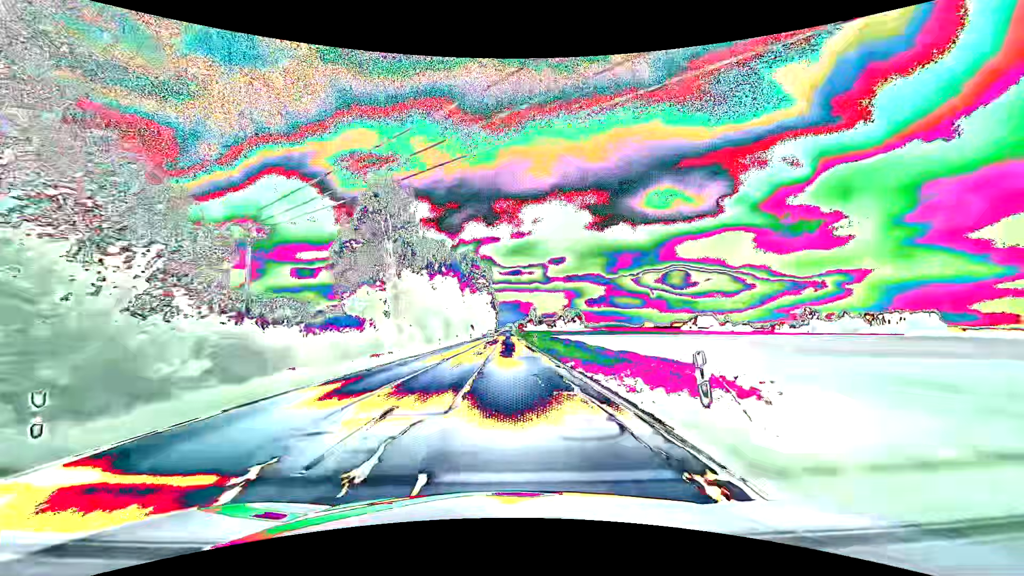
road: primary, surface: asphalt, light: Day
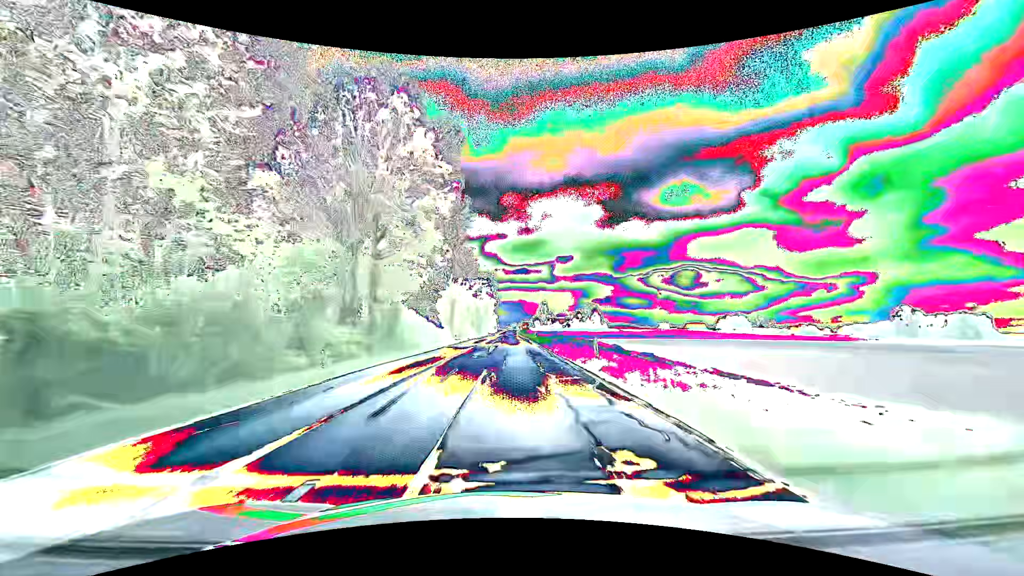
(-0.5, +78.3) m; -1°
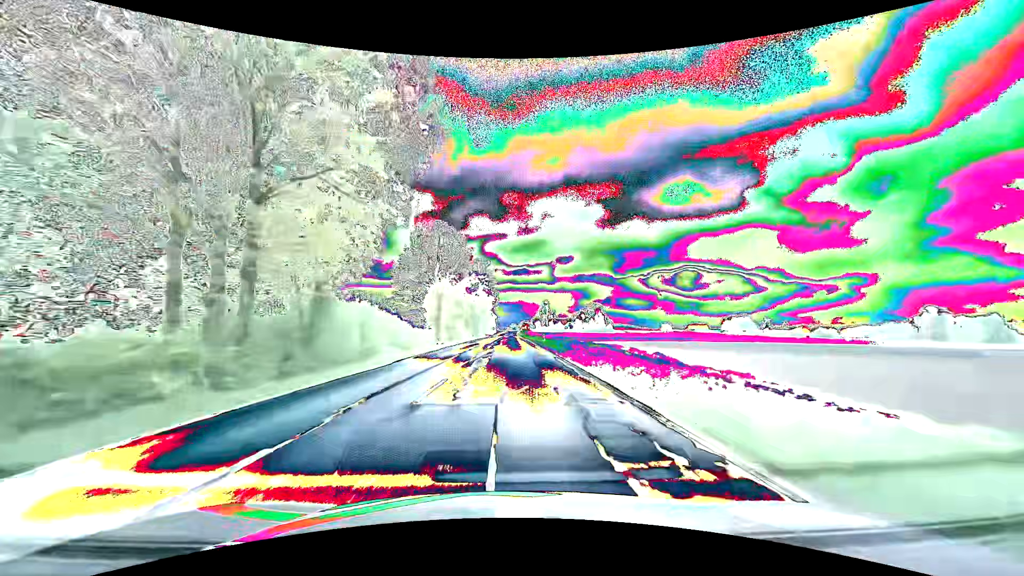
(0.0, +15.7) m; 0°
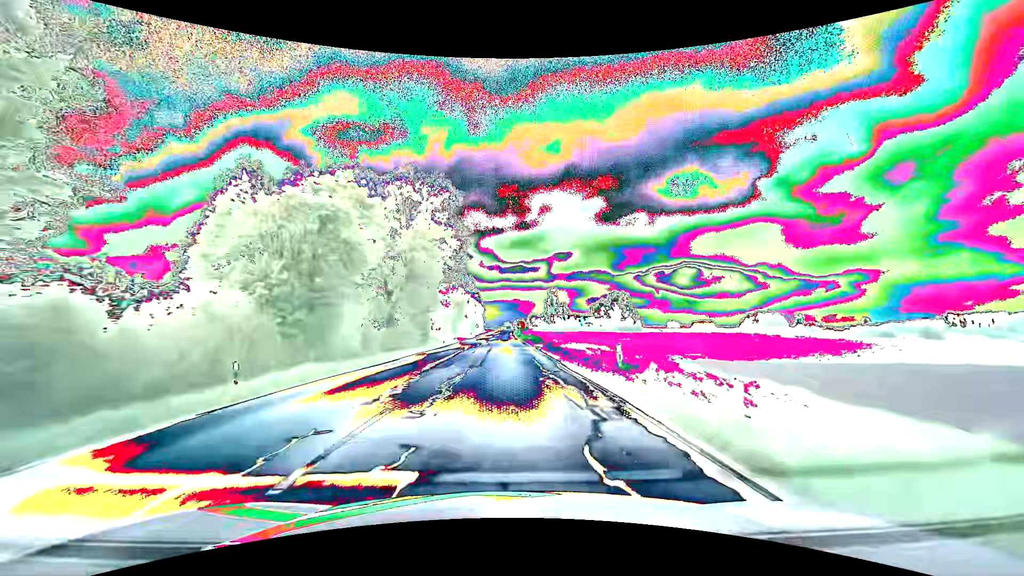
(+0.7, +78.8) m; +1°
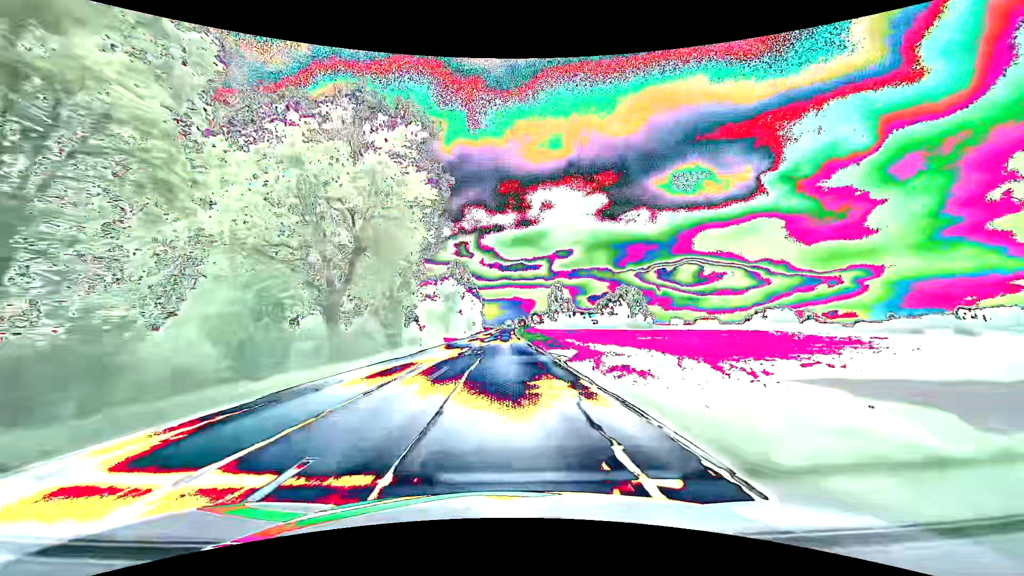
(0.0, +15.8) m; 0°
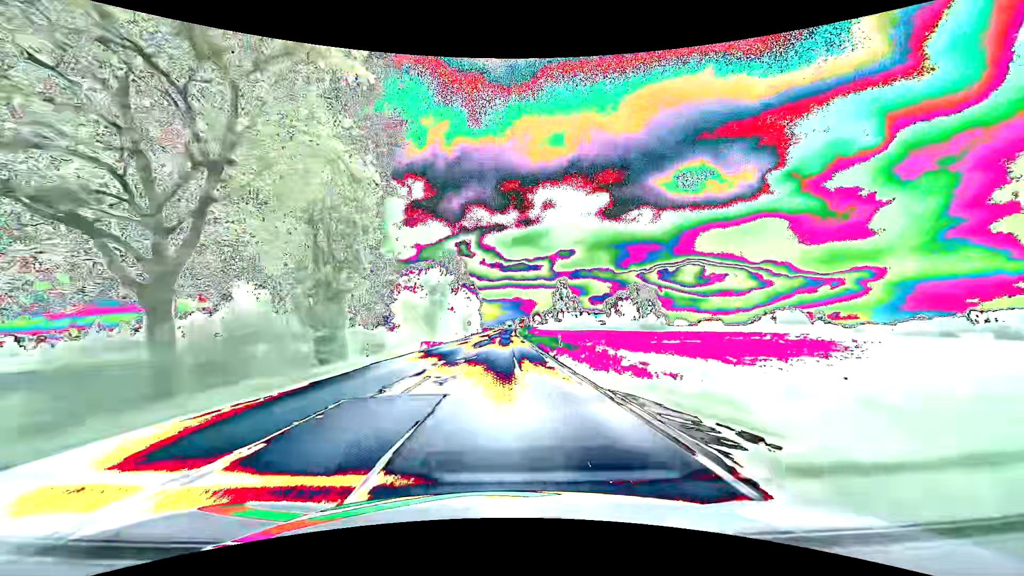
(0.0, +15.8) m; 0°
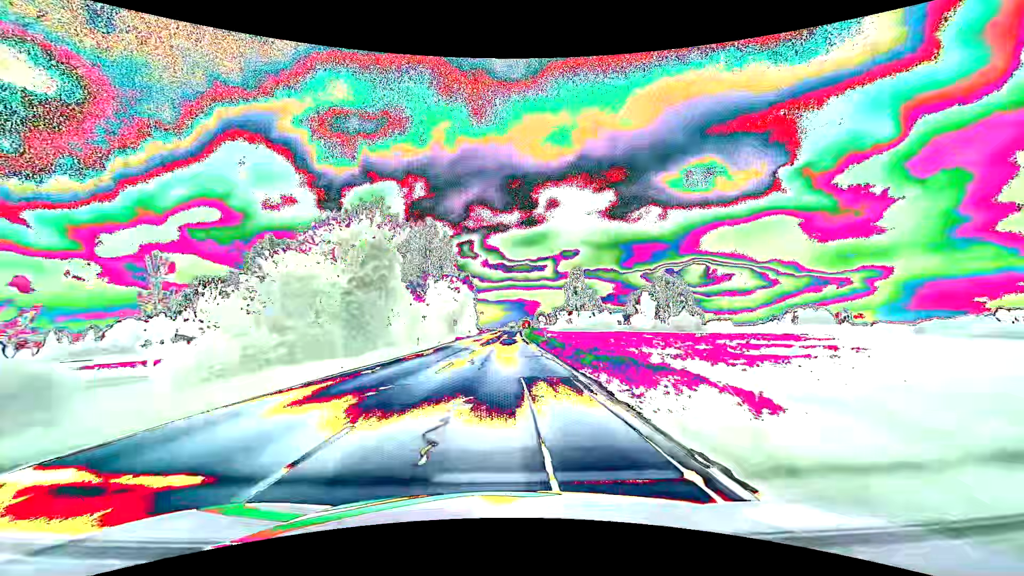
(-0.1, +31.6) m; 0°
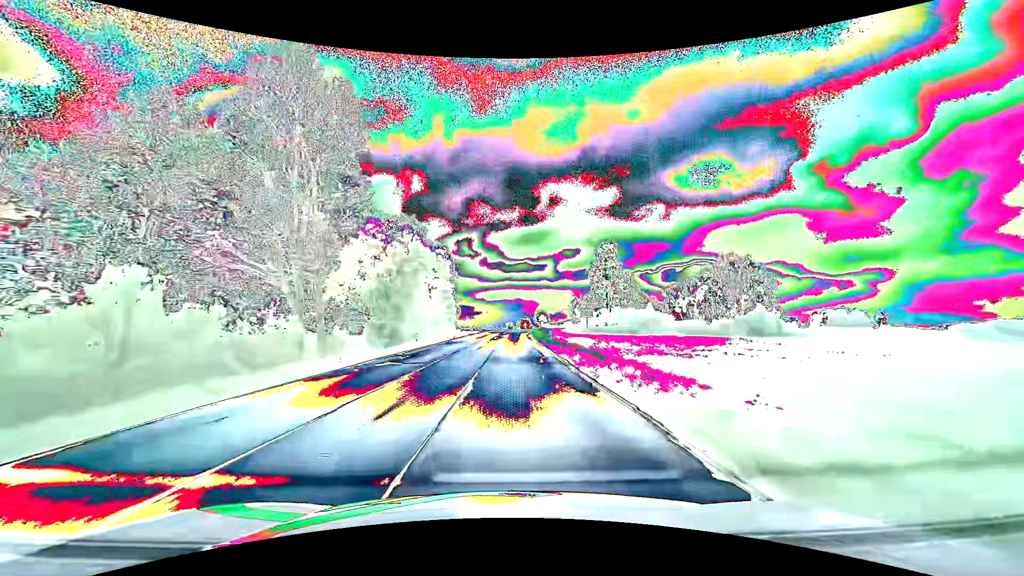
(0.0, +47.4) m; 0°
(0, +10) (0, +20) (0, +30) (0, +40) (+1, +50) (+1, +60) (+1, +70) (+1, +80) (+2, +90) (+2, +100) m
